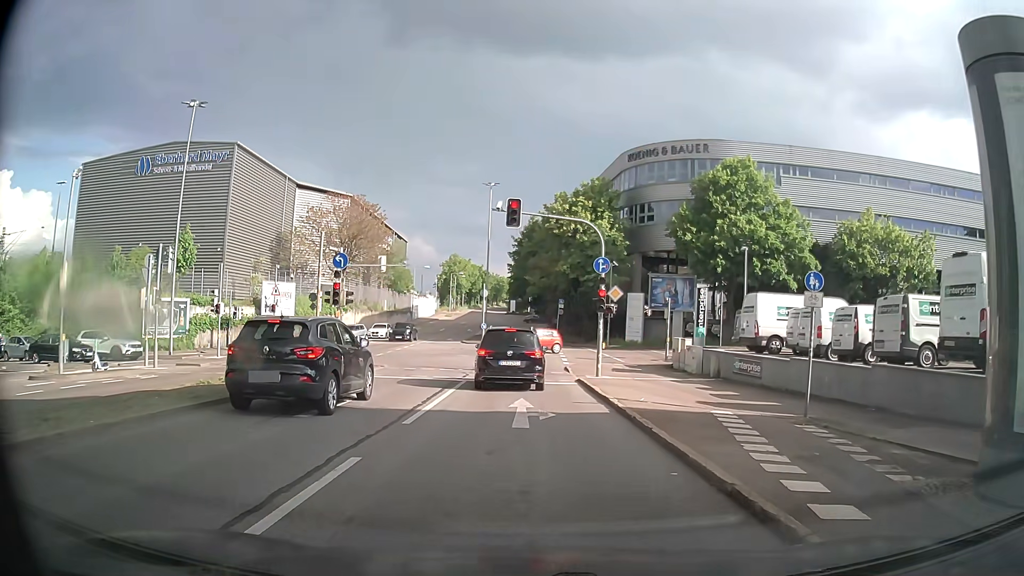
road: secondary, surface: asphalt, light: Day
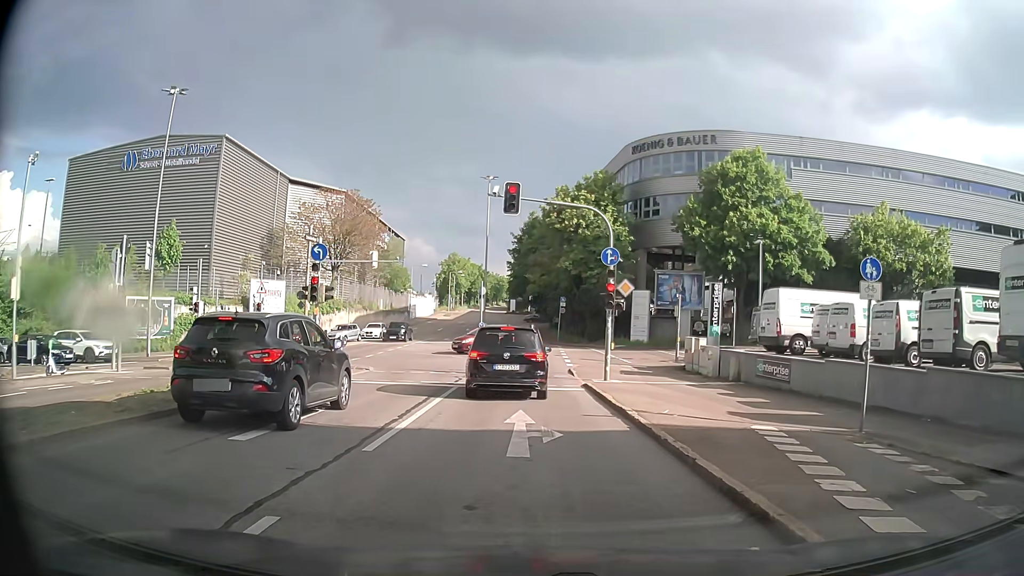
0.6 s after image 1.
(0.0, +2.4) m; -1°
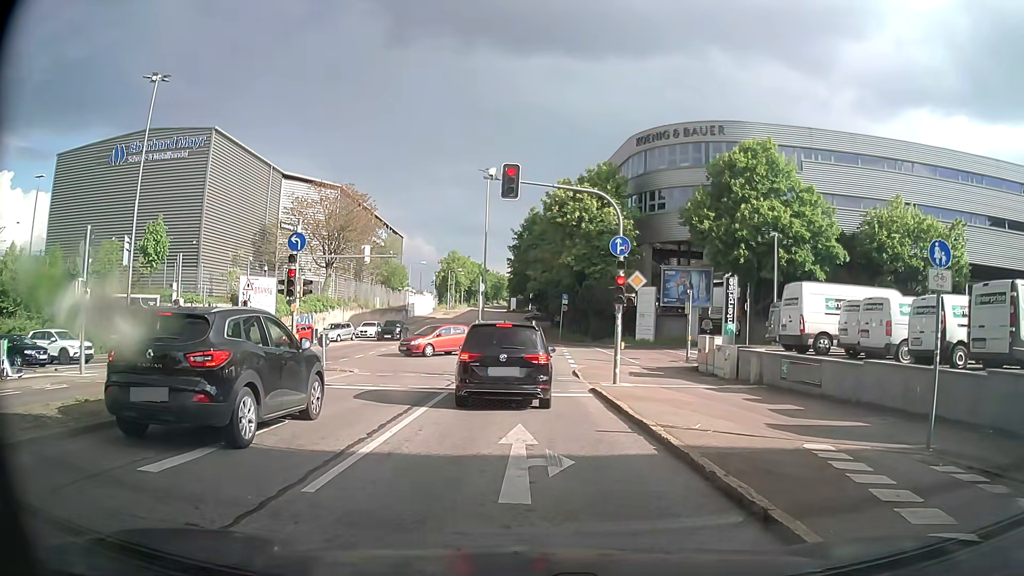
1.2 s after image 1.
(0.0, +2.1) m; +1°
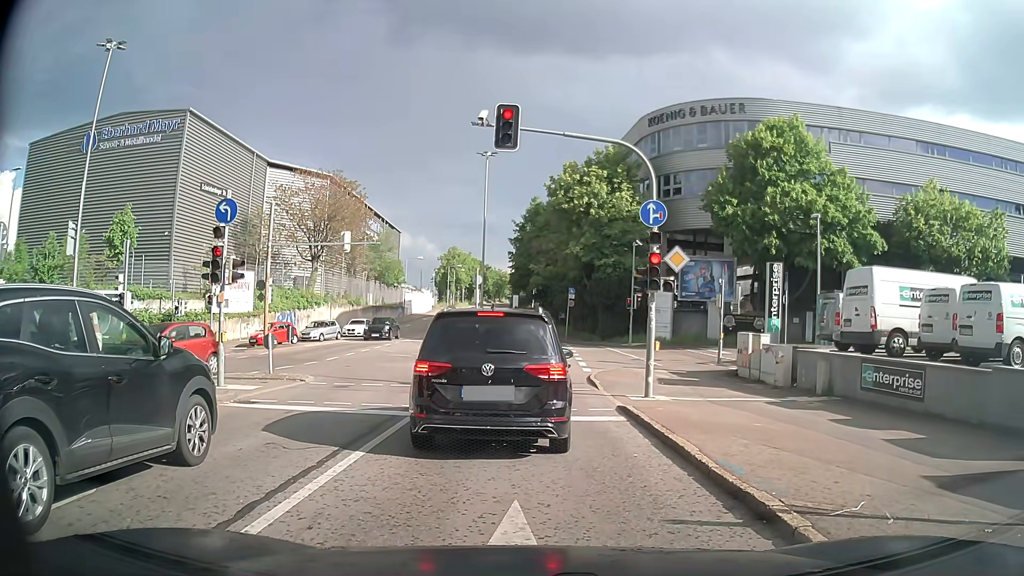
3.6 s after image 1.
(0.0, +4.7) m; 0°
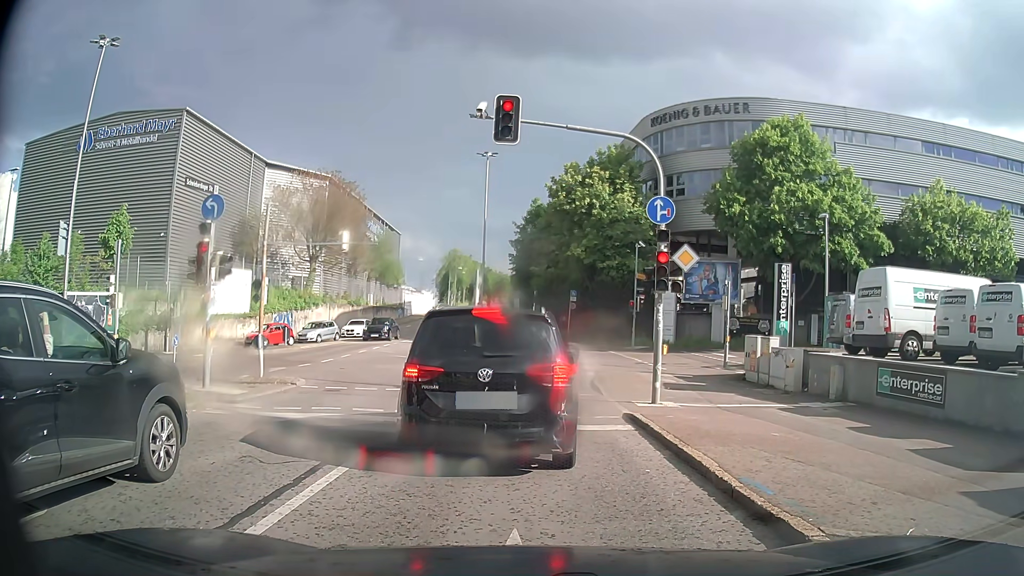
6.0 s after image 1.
(0.0, +0.7) m; 0°
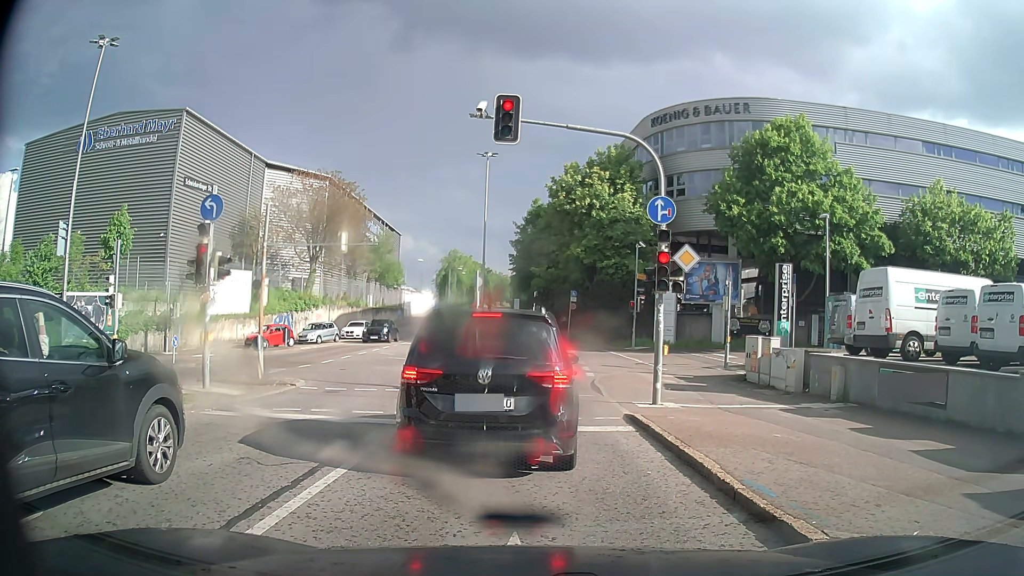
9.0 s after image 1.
(0.0, +0.1) m; 0°
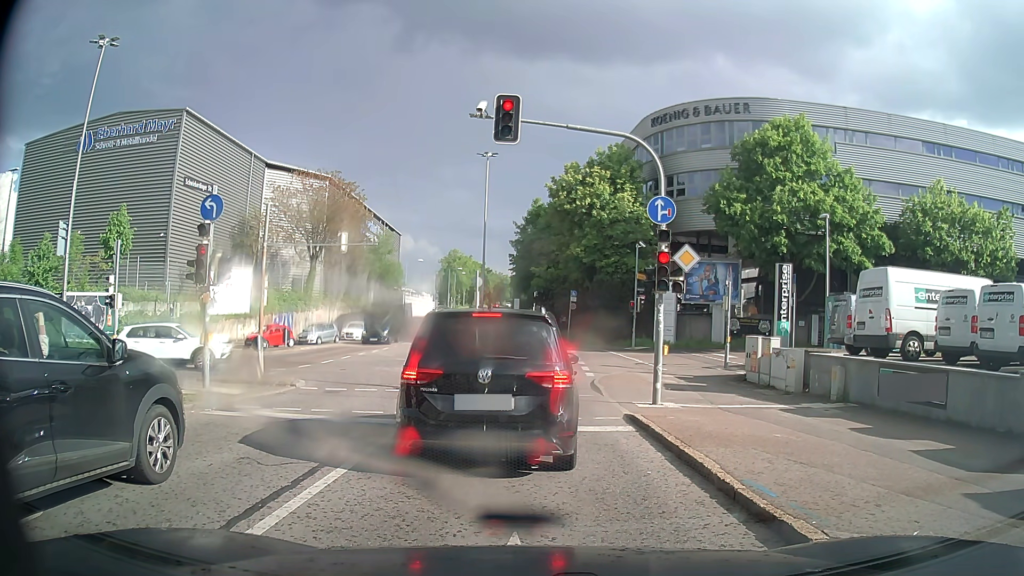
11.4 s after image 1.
(0.0, 0.0) m; 0°
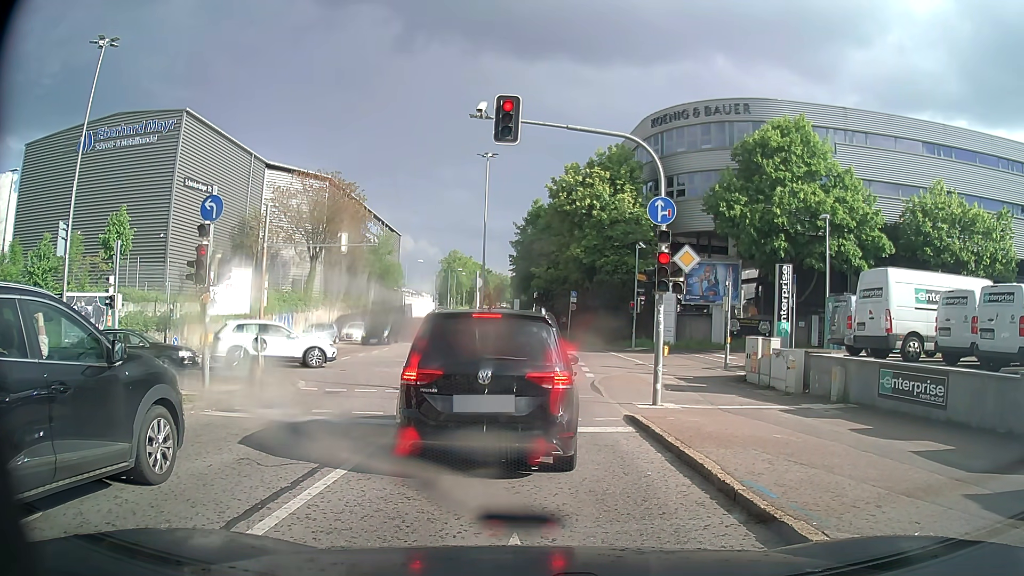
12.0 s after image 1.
(0.0, 0.0) m; 0°
(0, +10) (0, +20) (0, +30) (-1, +40) (-1, +50) (-2, +60) (-3, +70) (-4, +80) (-5, +90) (-6, +100) m
